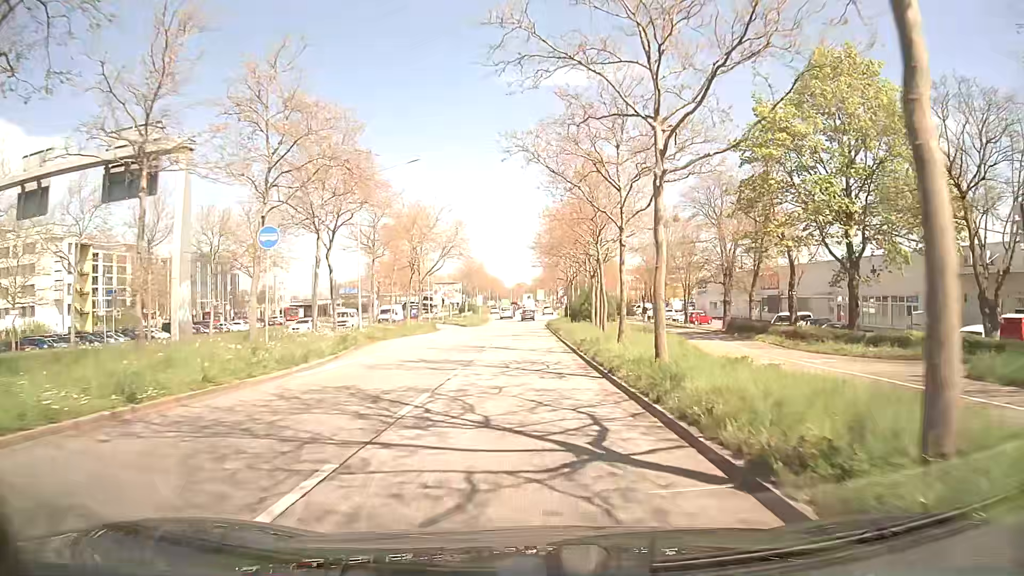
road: primary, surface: asphalt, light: Day
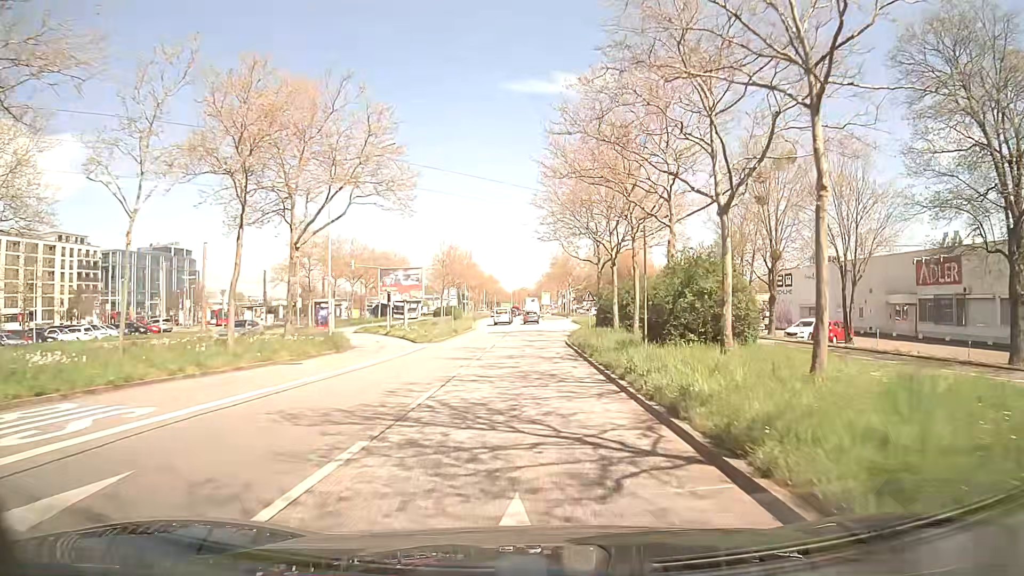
(-0.1, +34.6) m; 0°
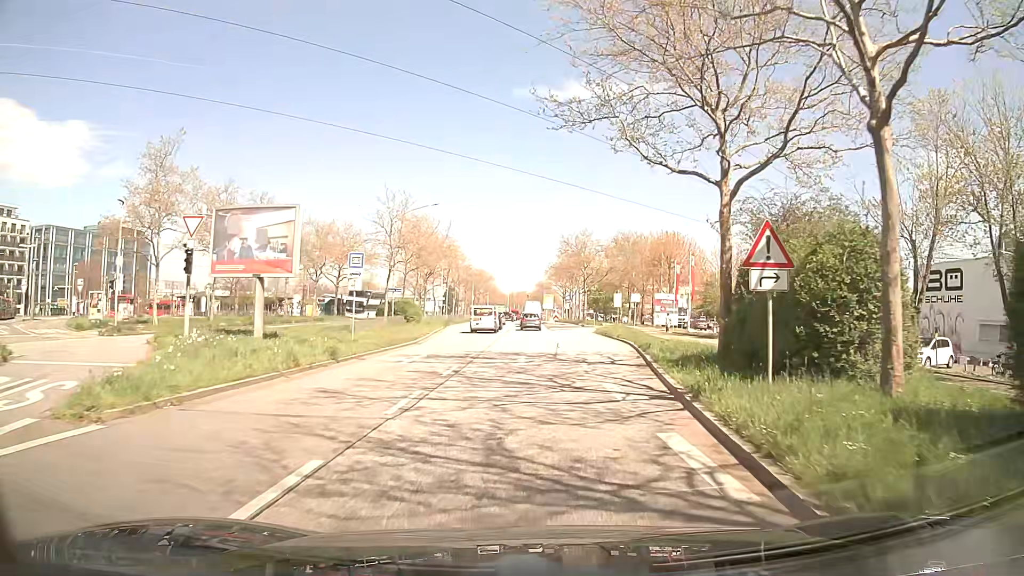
(+0.1, +31.1) m; 0°
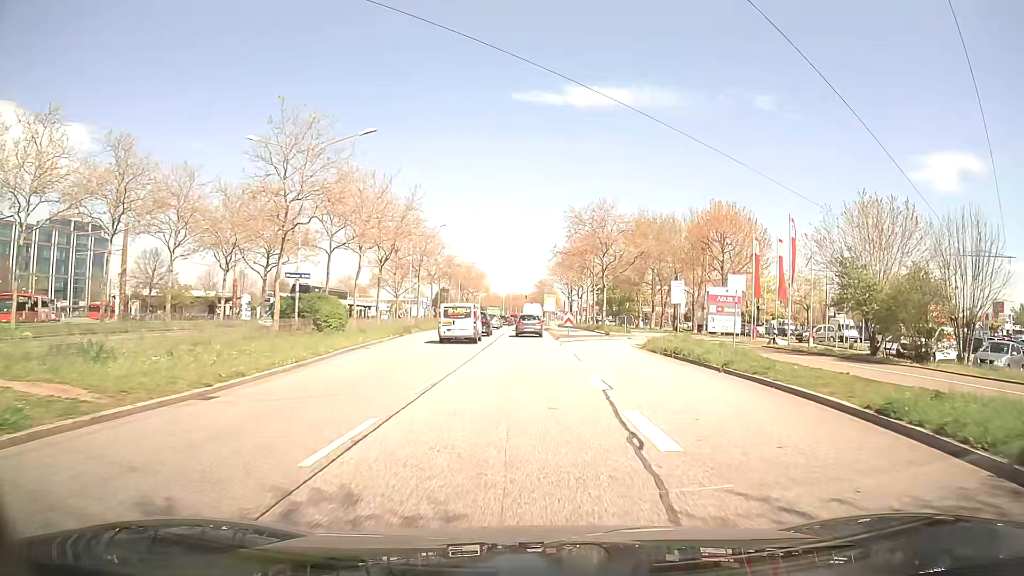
(0.0, +21.8) m; 0°
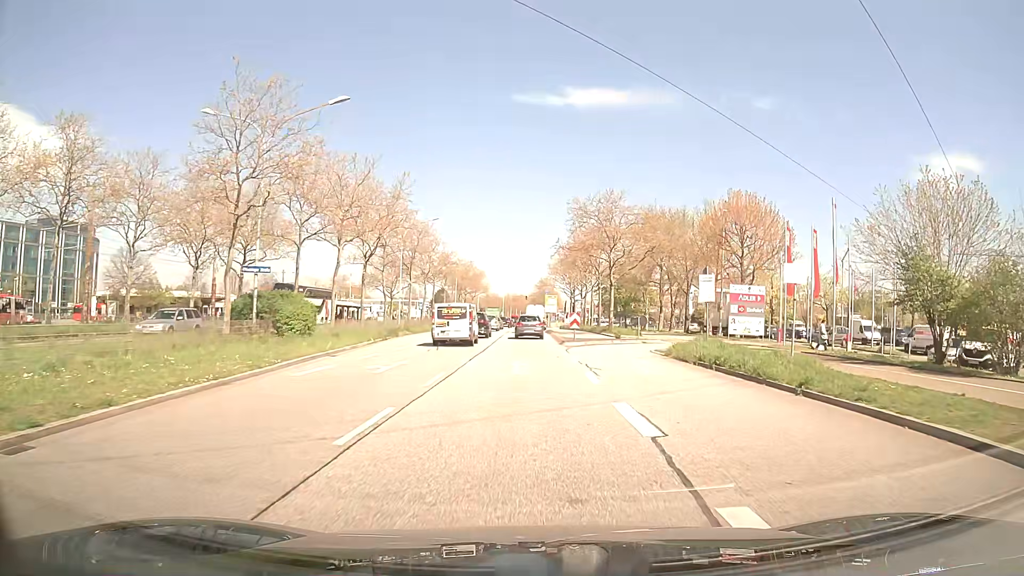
(0.0, +5.1) m; 0°
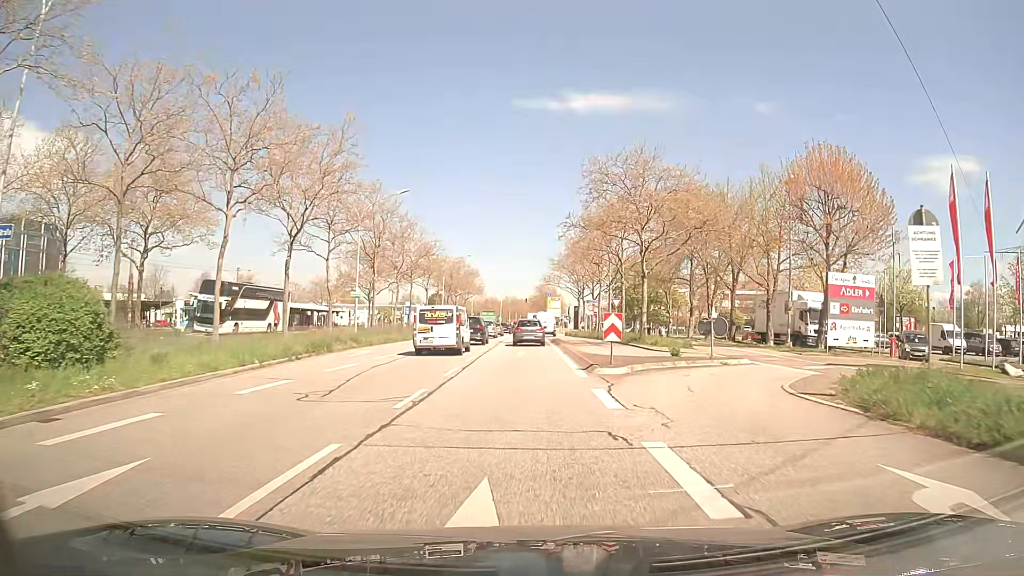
(0.0, +15.2) m; 0°
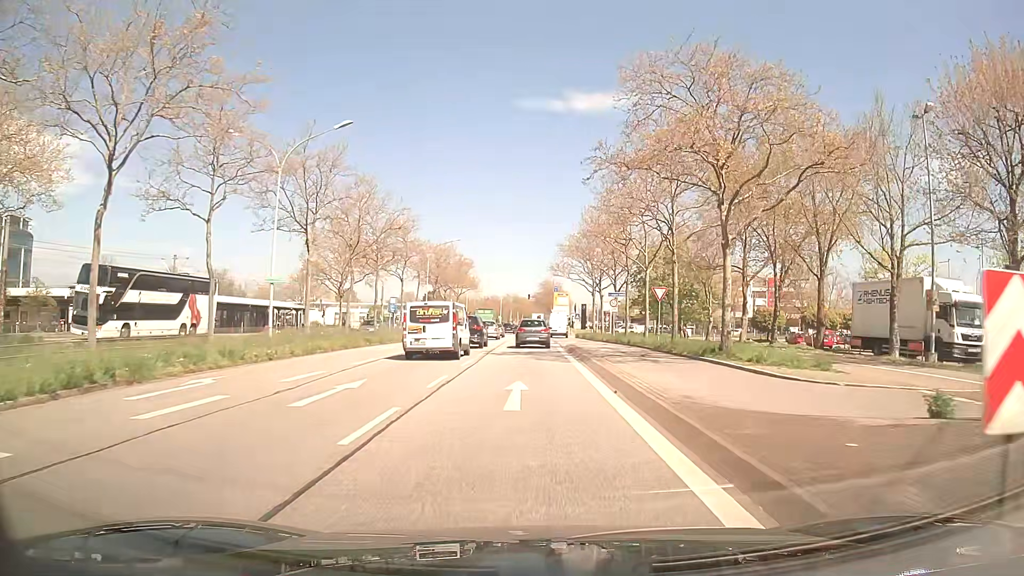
(-0.1, +15.8) m; 0°
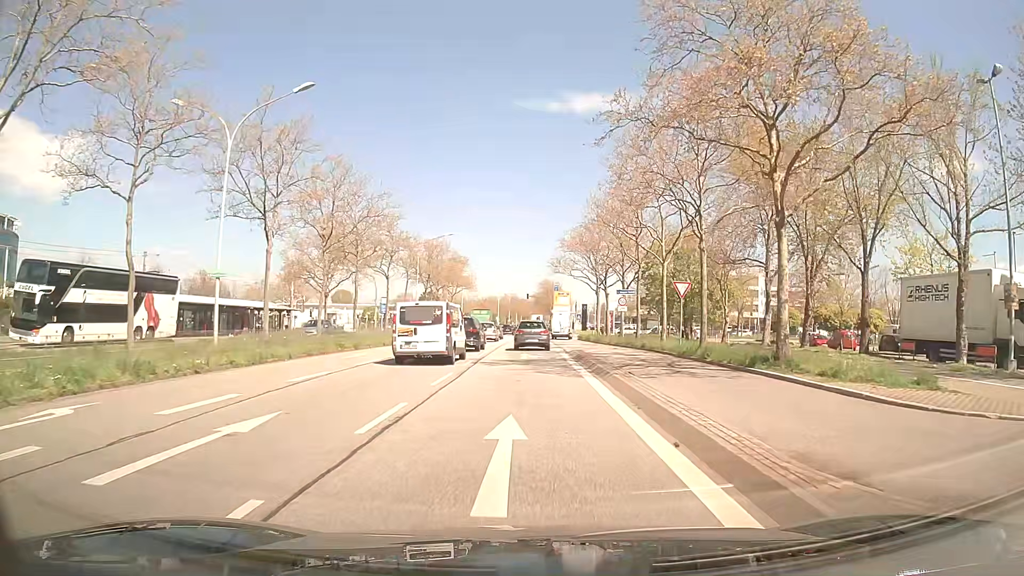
(0.0, +5.4) m; 0°
(0, +10) (0, +20) (0, +30) (0, +40) (0, +50) (0, +60) (+1, +70) (+1, +80) (+1, +90) (+1, +100) m
